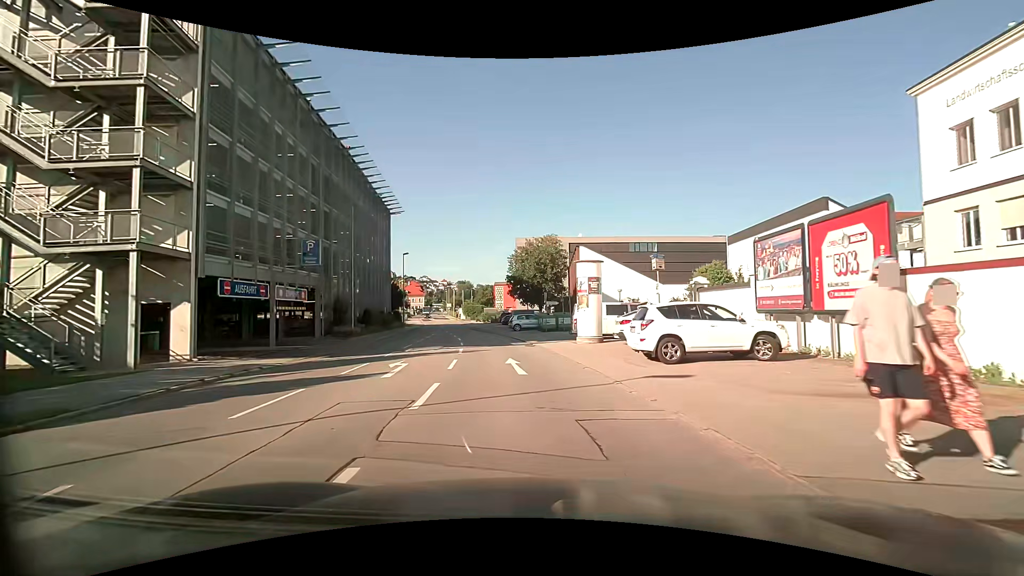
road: tertiary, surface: asphalt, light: Day
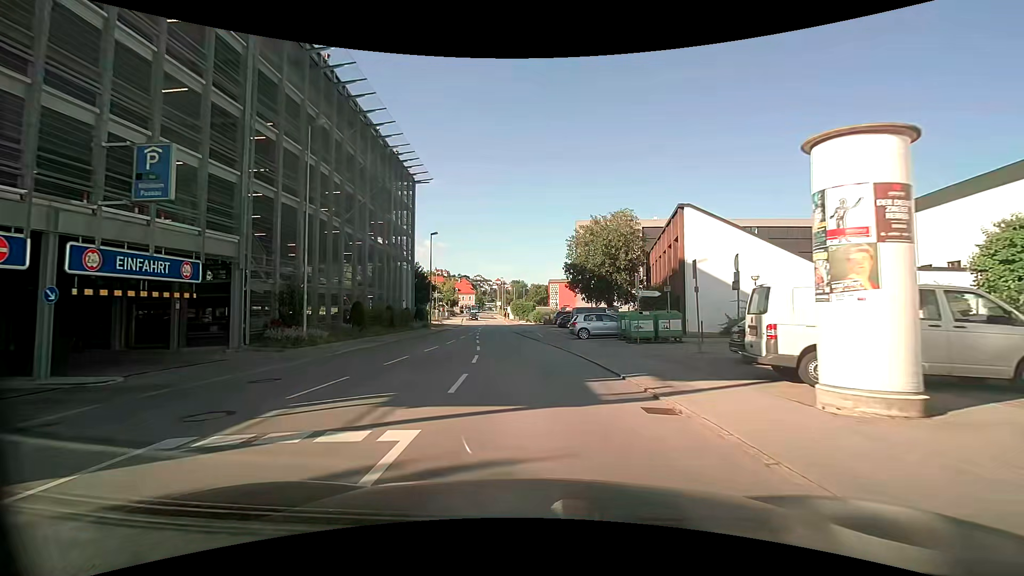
(-1.0, +17.0) m; -6°
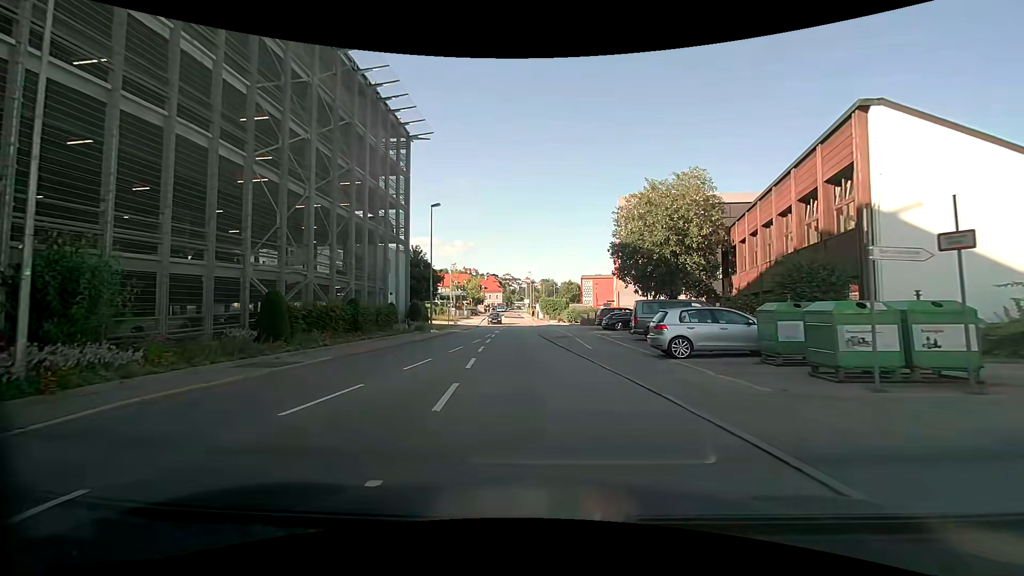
(-0.3, +13.9) m; -3°
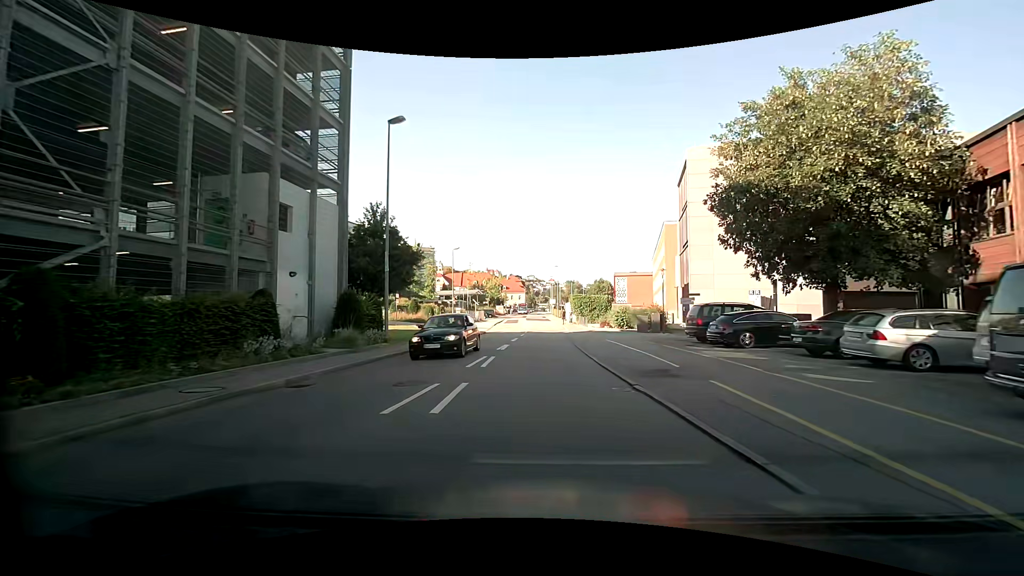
(-0.7, +18.3) m; -3°
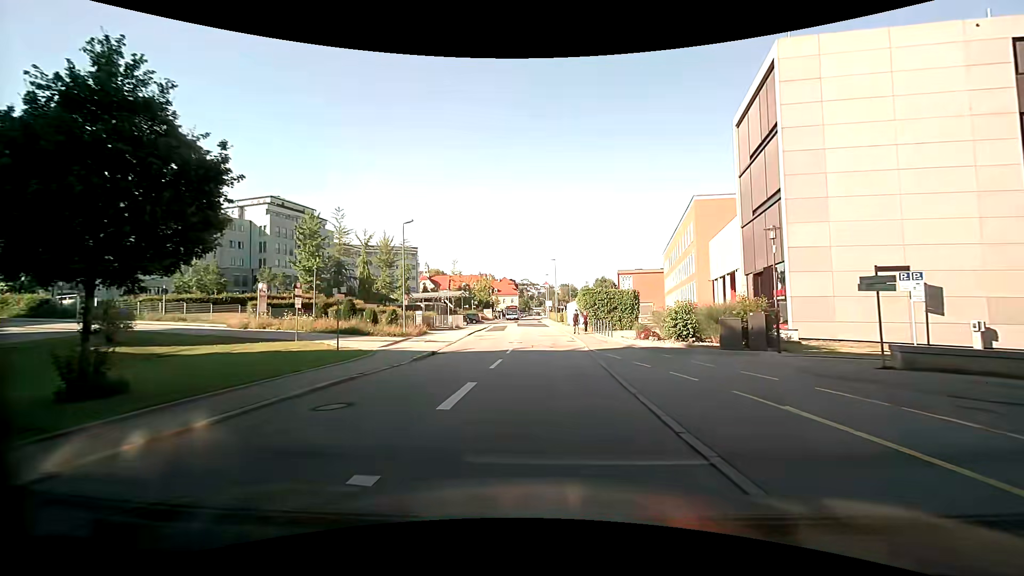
(+0.1, +17.6) m; 0°
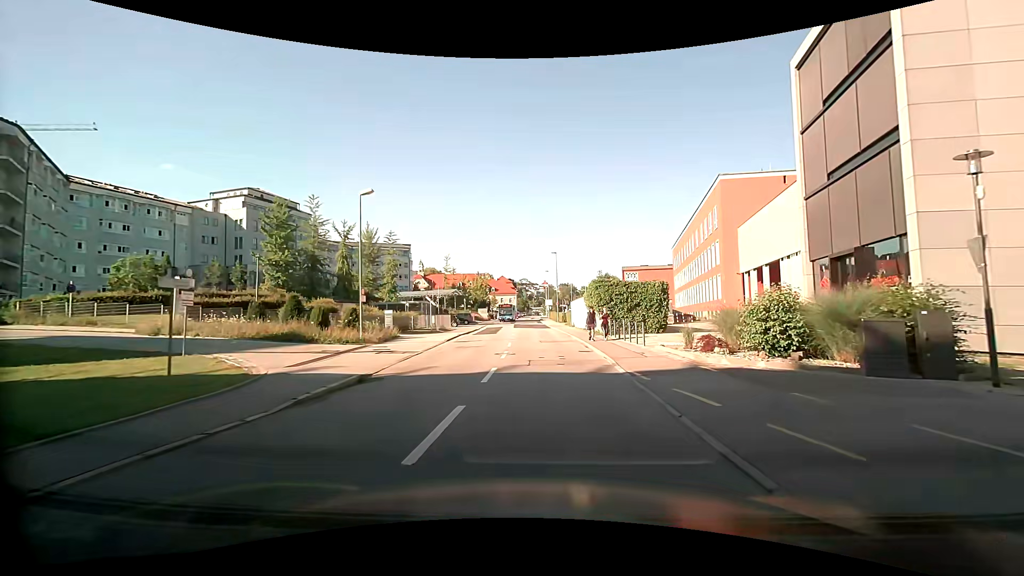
(0.0, +8.5) m; 0°
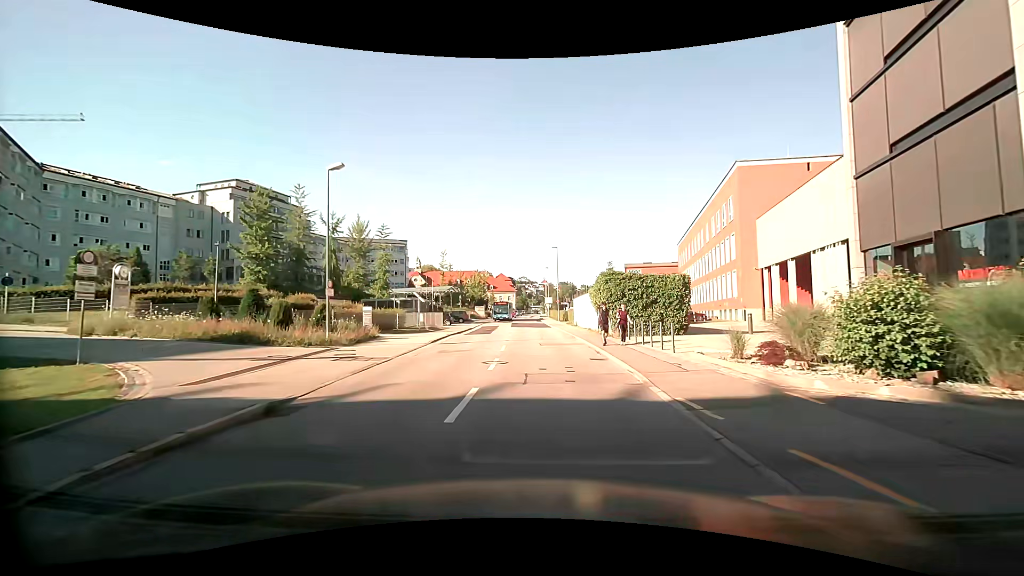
(0.0, +4.2) m; 0°
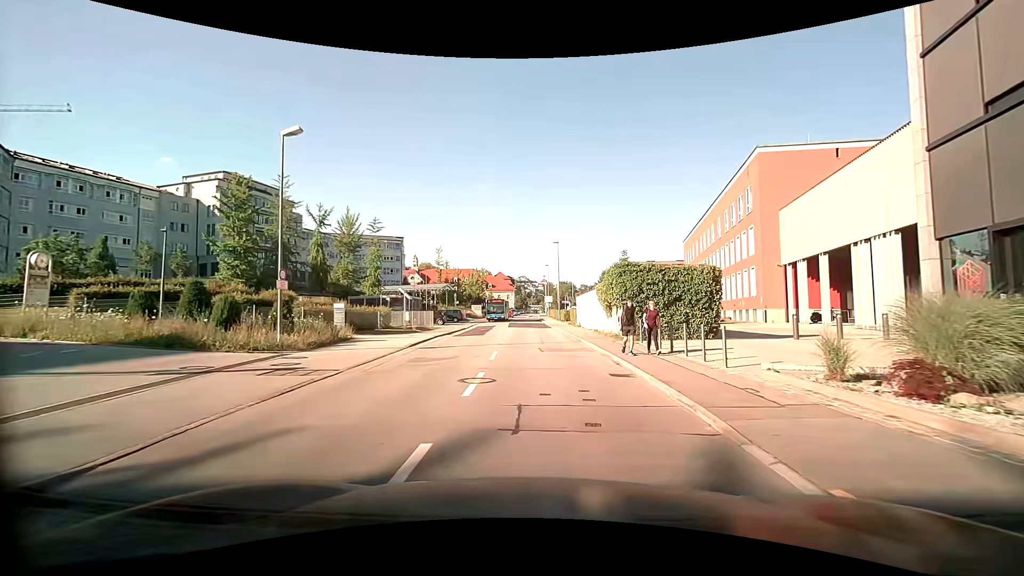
(0.0, +4.2) m; 0°
